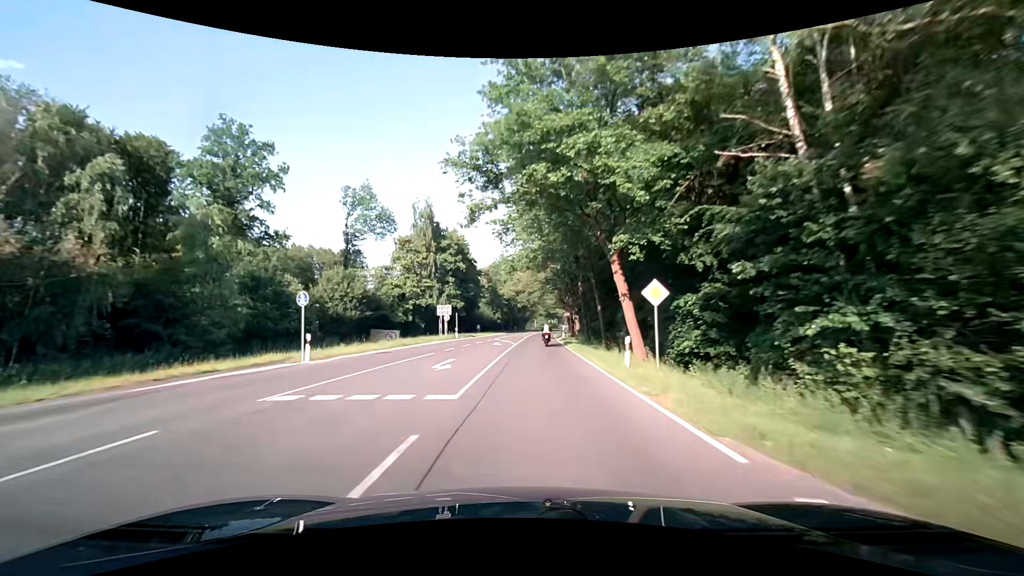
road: secondary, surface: asphalt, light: Day
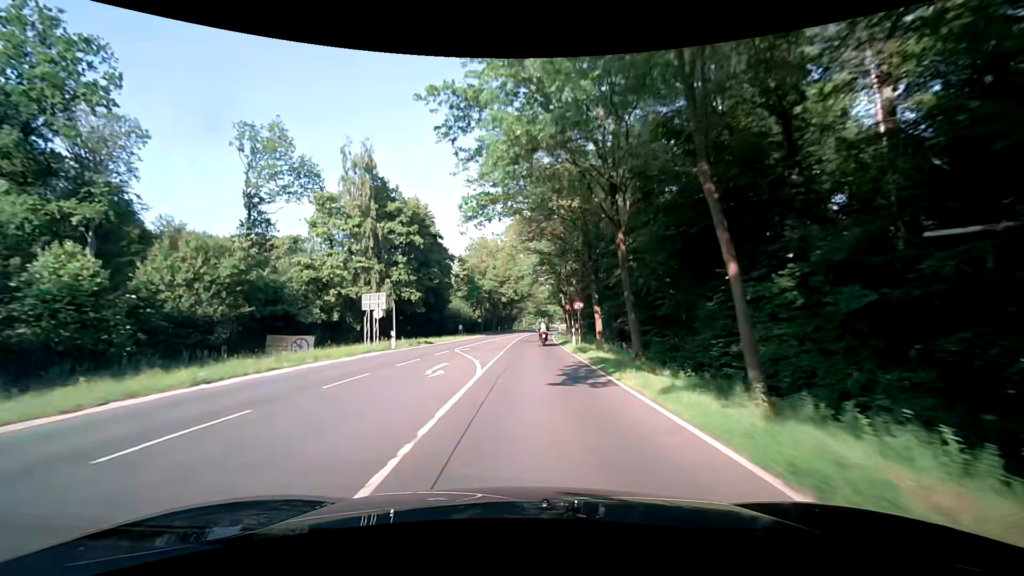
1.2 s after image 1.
(+0.3, +21.6) m; +1°
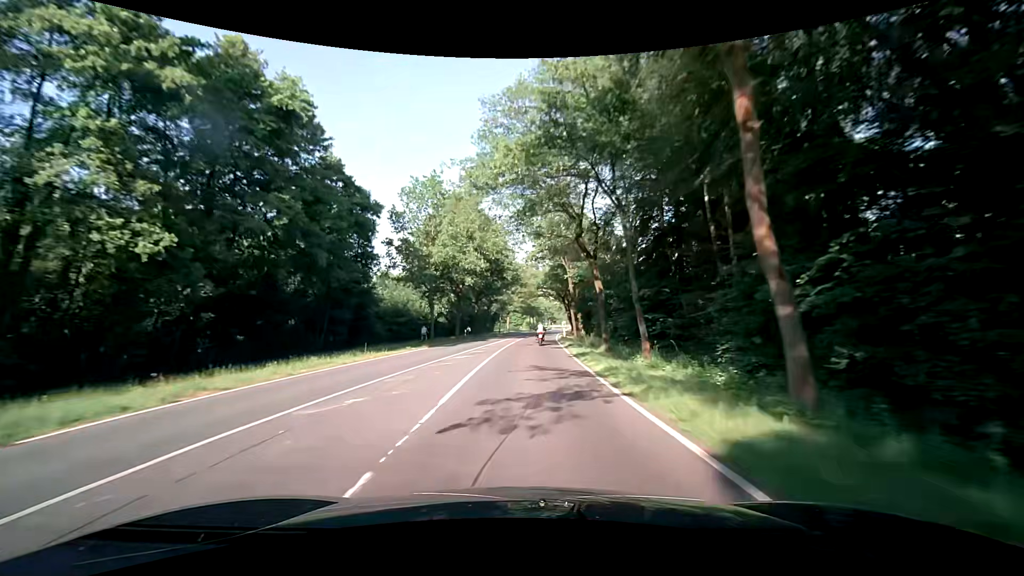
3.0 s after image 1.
(+0.3, +32.5) m; +1°
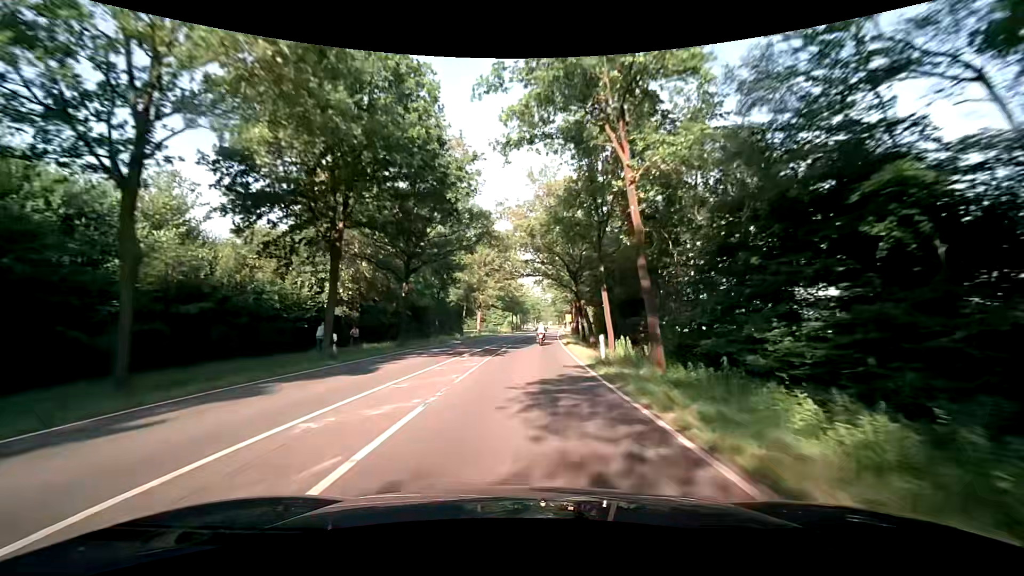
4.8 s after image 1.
(+0.7, +32.4) m; +2°
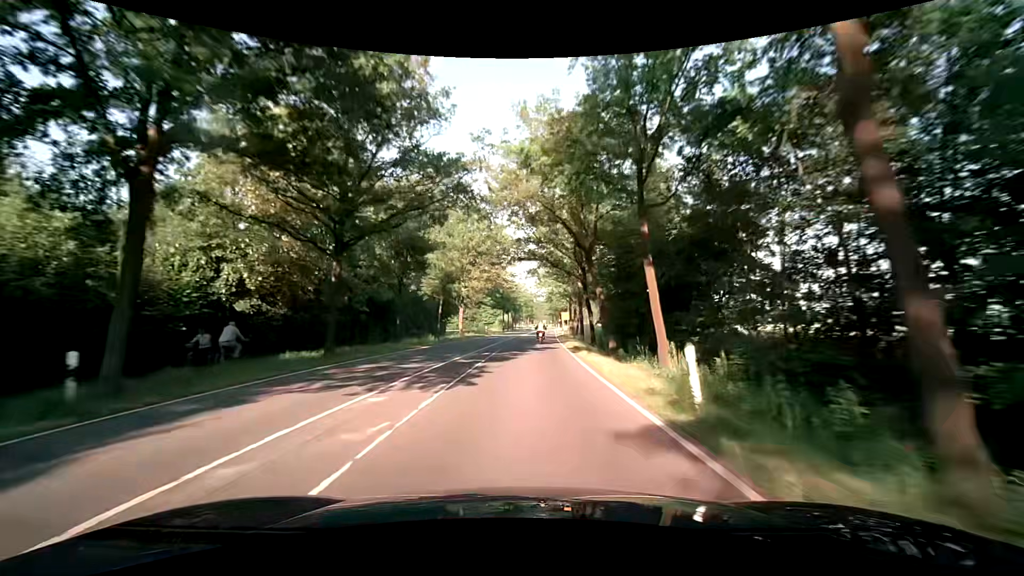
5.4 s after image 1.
(+0.2, +10.8) m; +1°
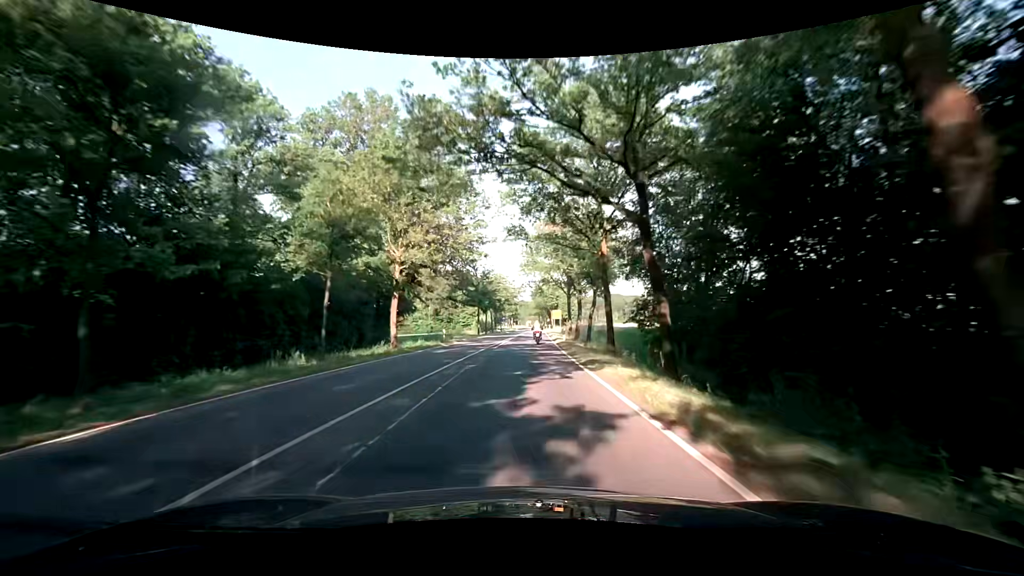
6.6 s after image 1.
(+0.5, +21.6) m; +3°
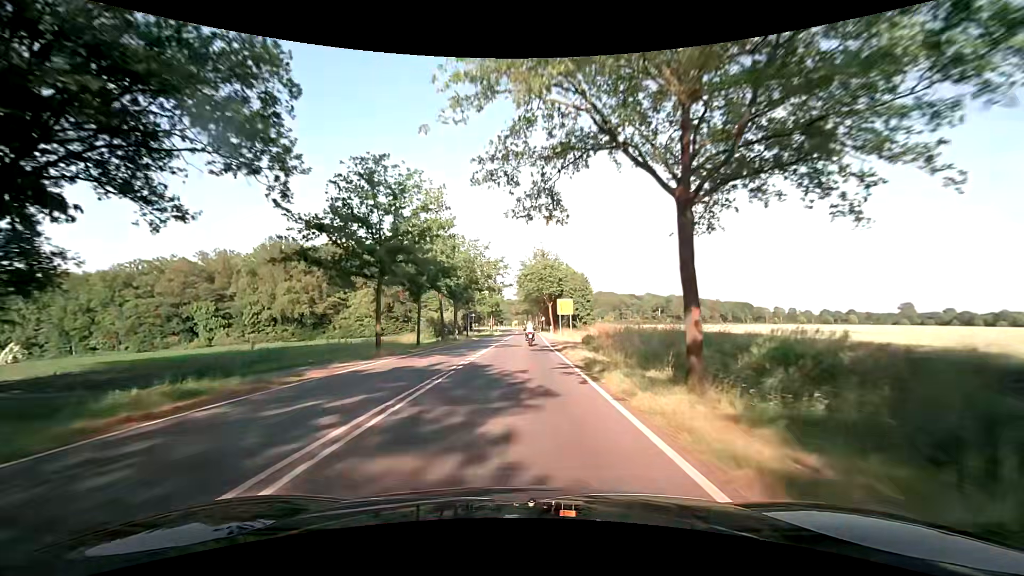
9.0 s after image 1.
(+0.4, +43.1) m; +1°
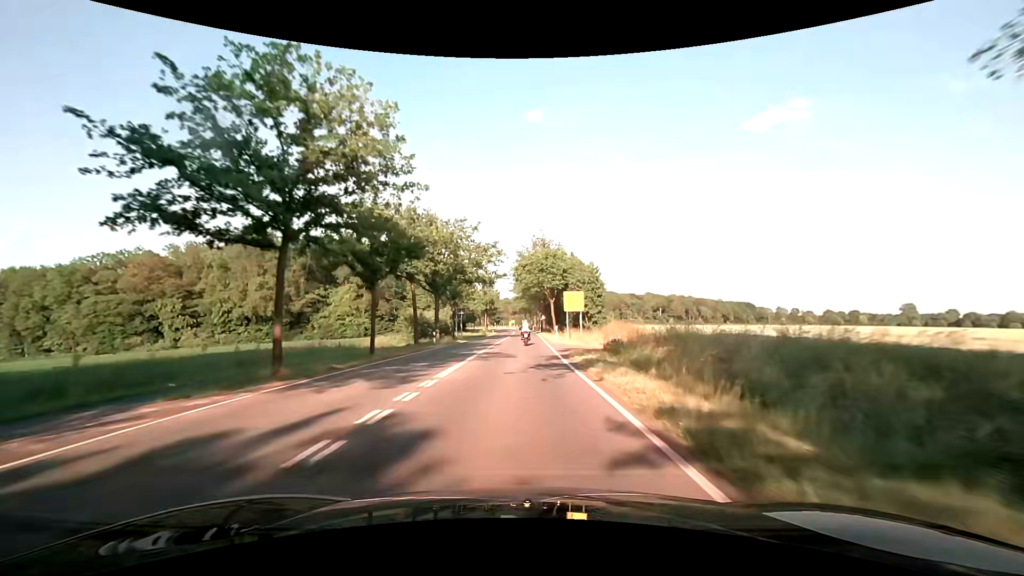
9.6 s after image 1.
(0.0, +10.8) m; 0°
(0, +10) (0, +20) (0, +30) (0, +40) (0, +50) (0, +60) (0, +70) (0, +80) (0, +90) (0, +100) m
